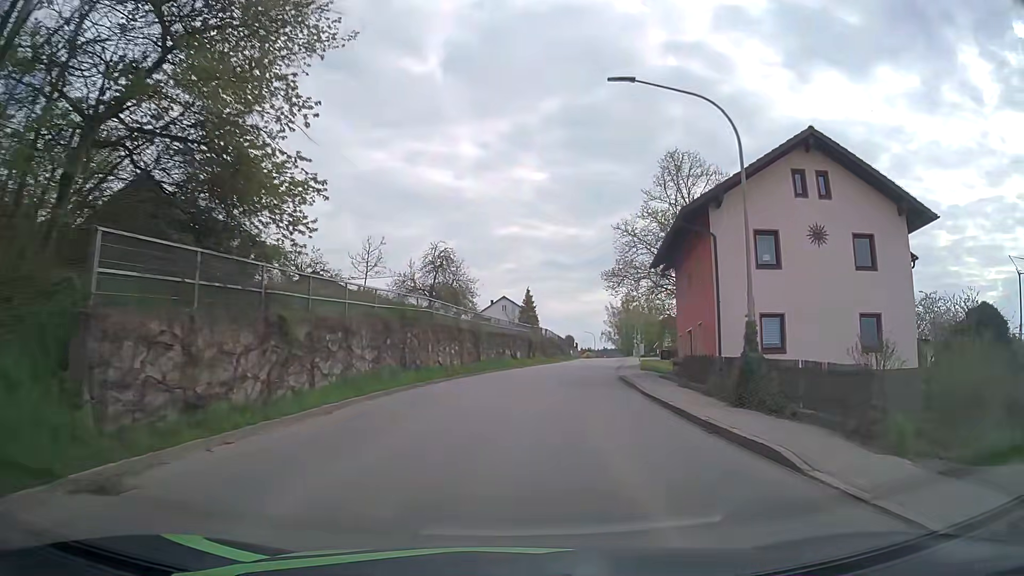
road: tertiary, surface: asphalt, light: Day
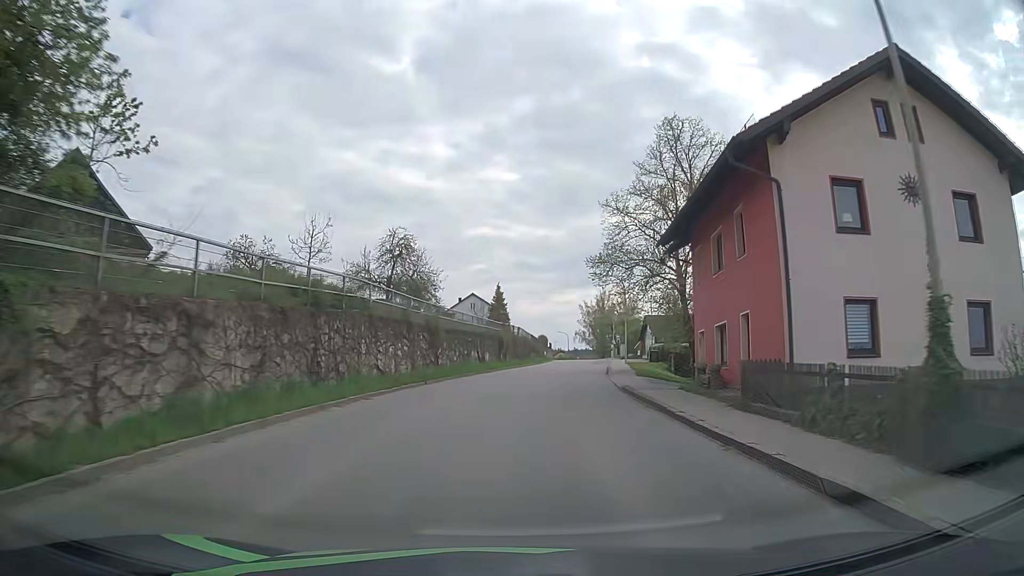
(+0.2, +7.7) m; +2°
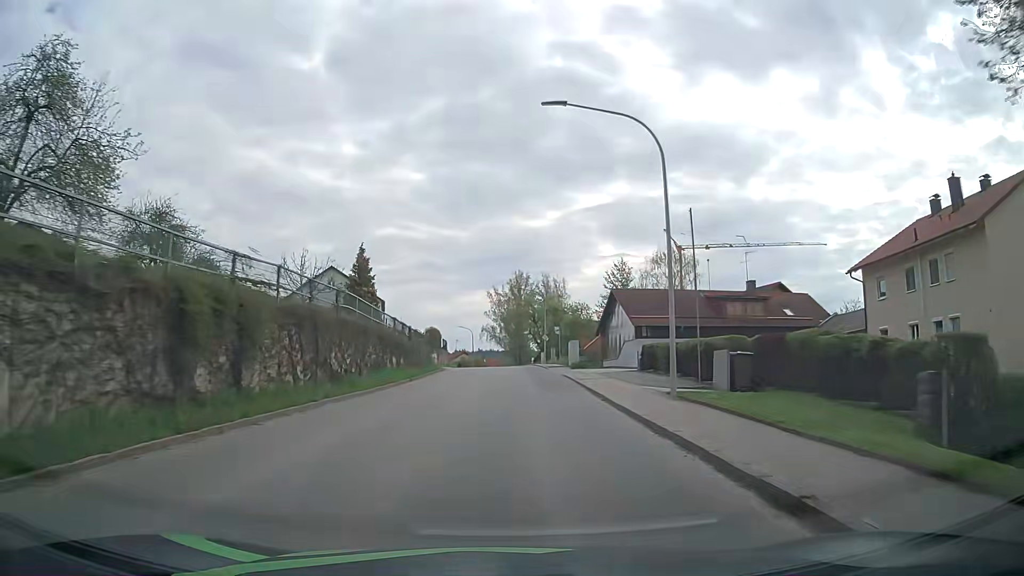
(+3.5, +38.2) m; +8°
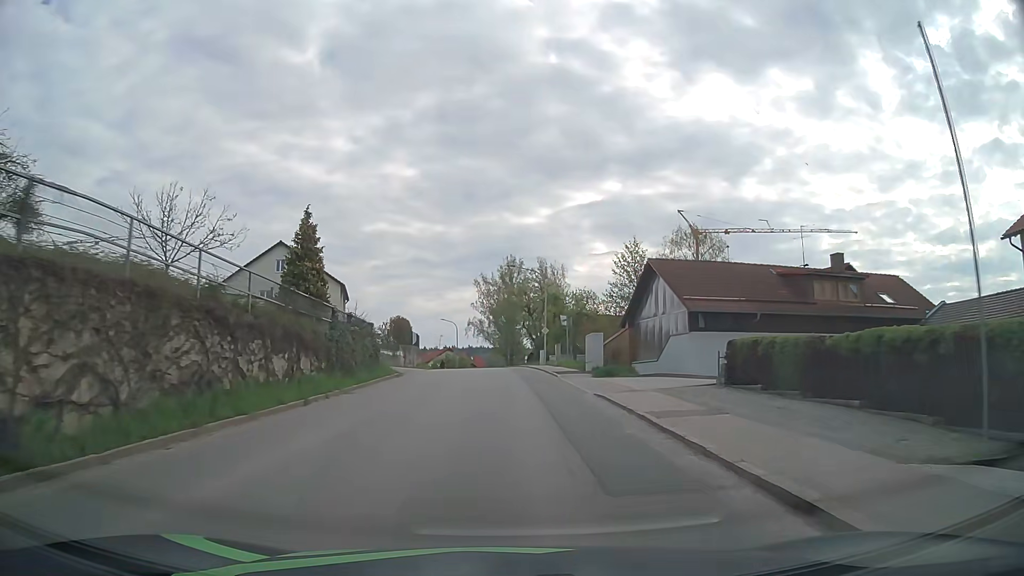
(+0.2, +15.3) m; +1°
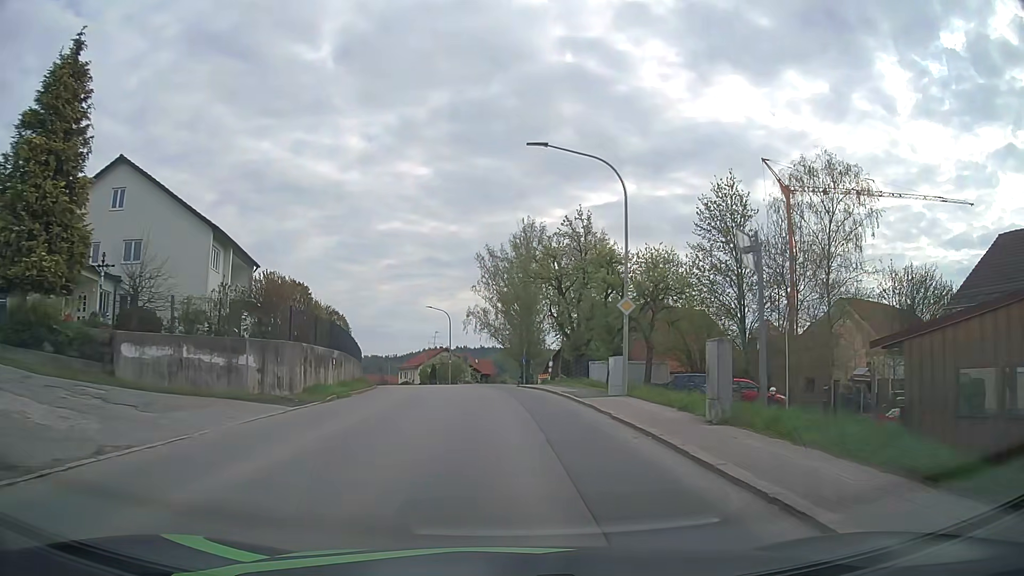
(-0.3, +30.6) m; -1°
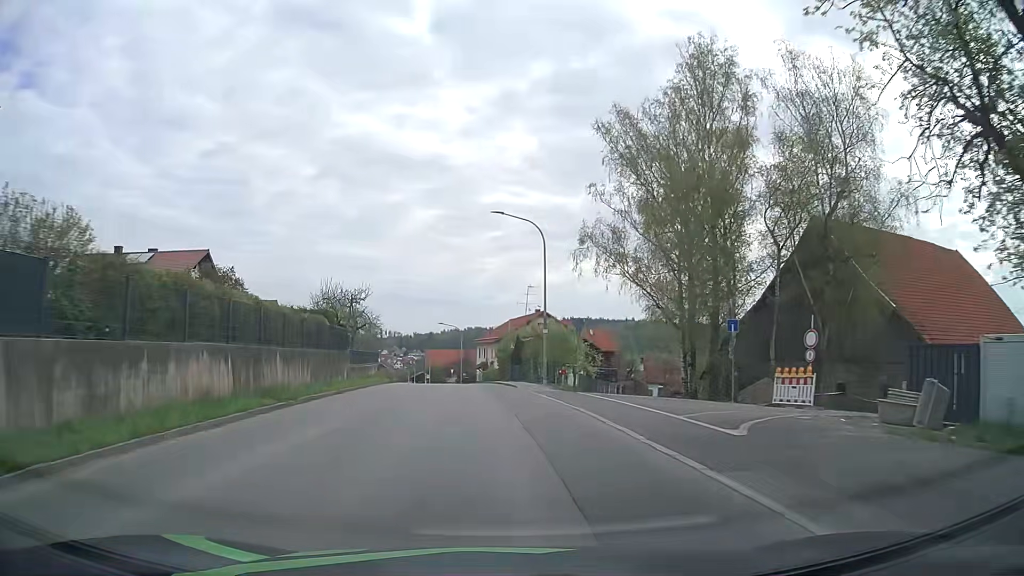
(-2.4, +38.3) m; -9°
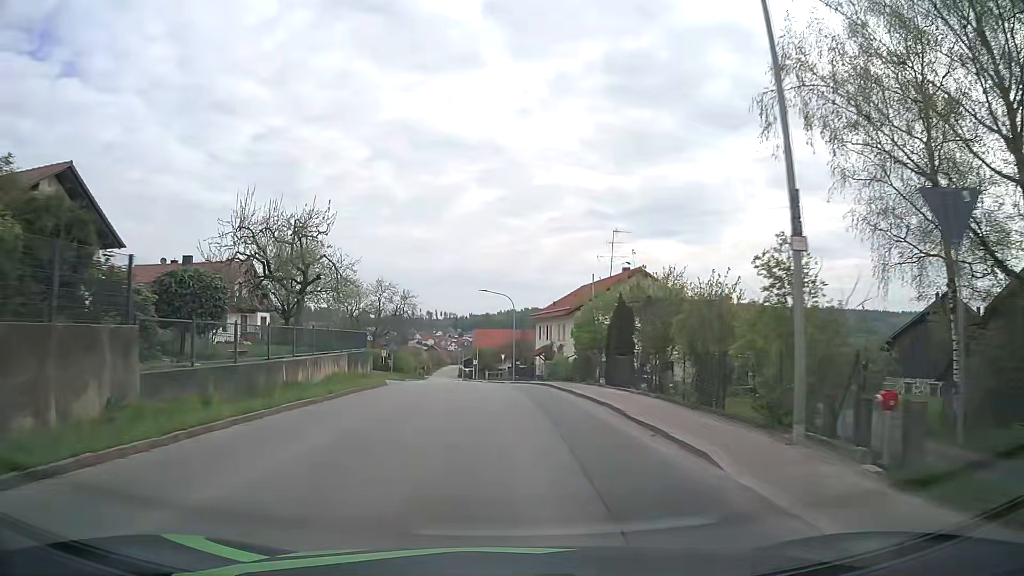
(-1.1, +23.5) m; -5°
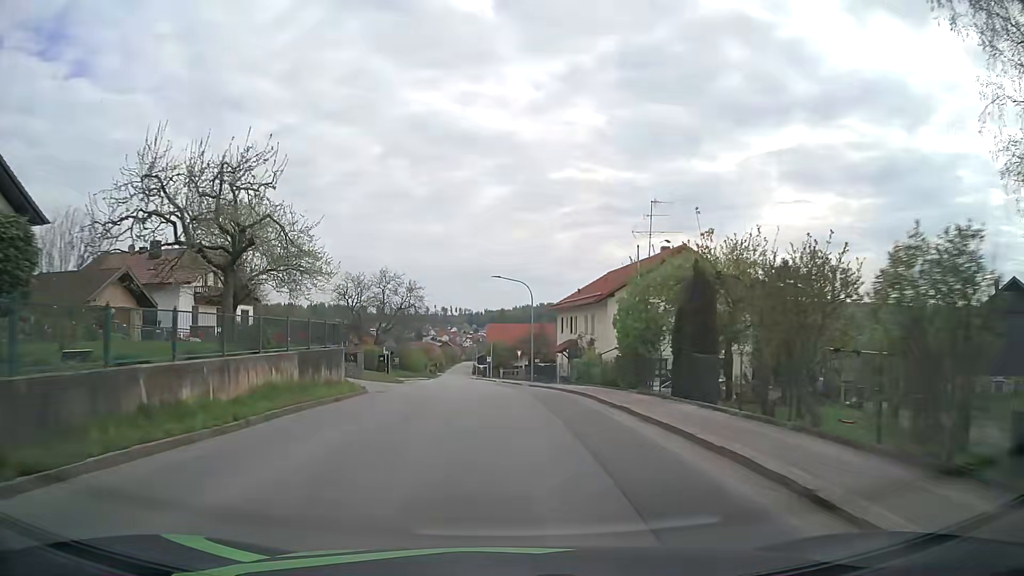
(-0.1, +7.9) m; -1°
(0, +10) (0, +20) (-1, +30) (-1, +40) (-2, +50) (-3, +60) (-3, +70) (-4, +80) (-5, +90) (-6, +100) m
